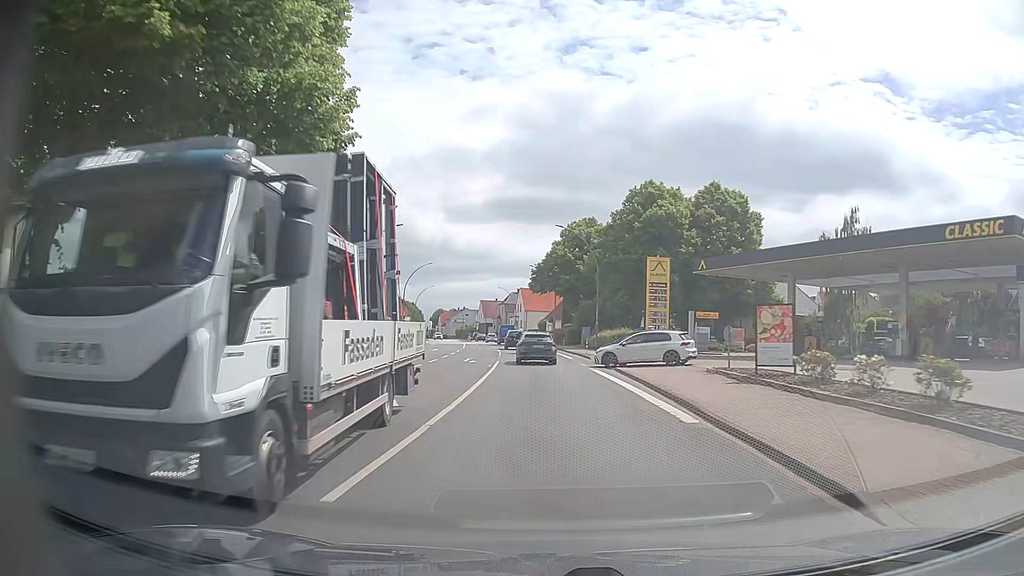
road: primary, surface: asphalt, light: Day
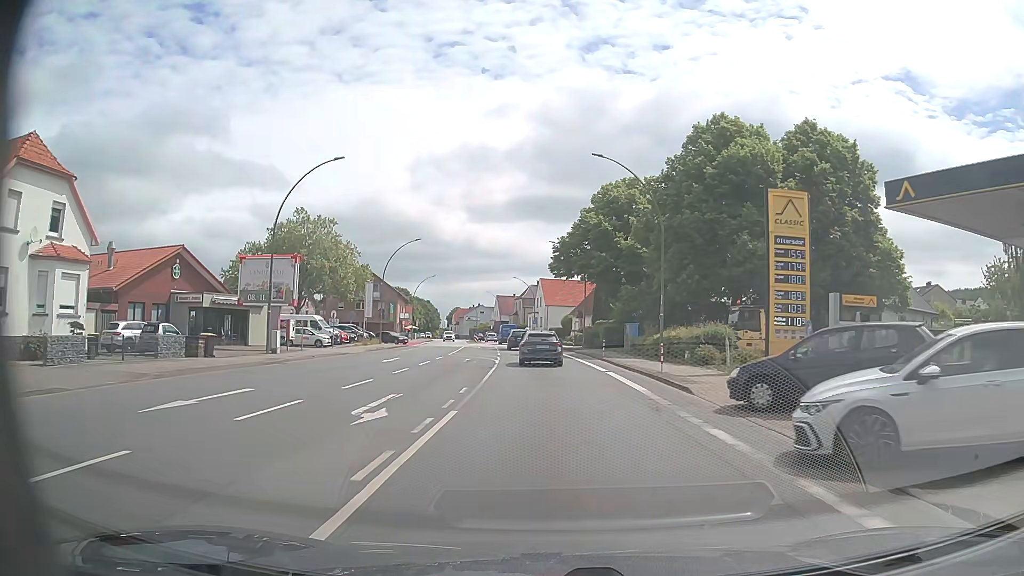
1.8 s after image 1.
(-0.4, +21.7) m; -2°
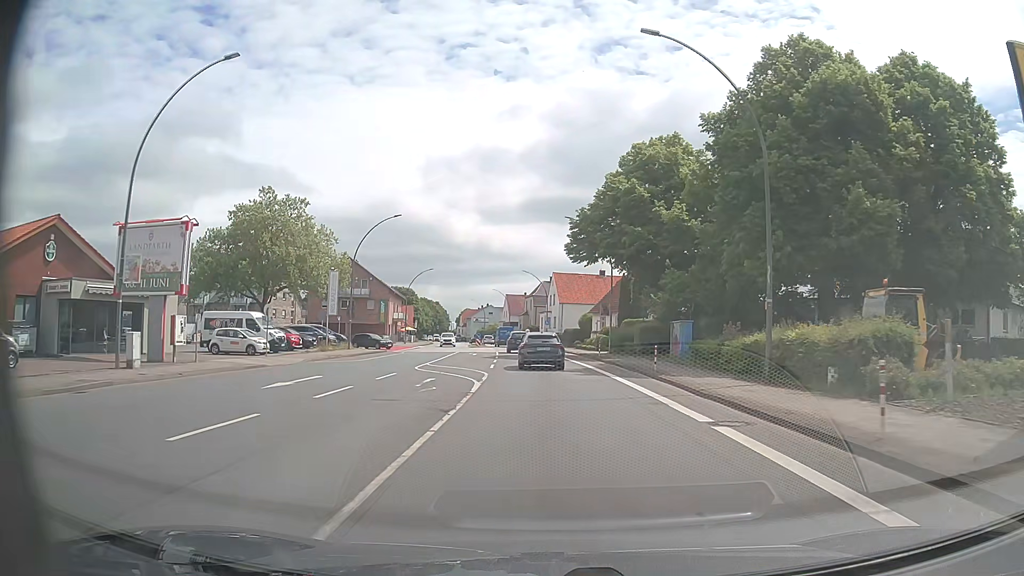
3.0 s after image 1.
(-0.2, +14.2) m; -2°
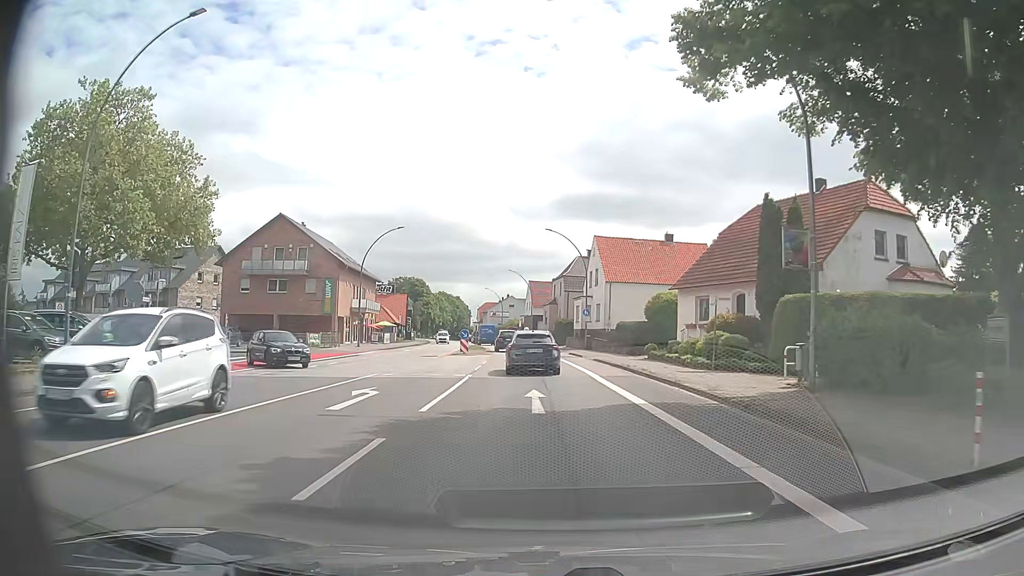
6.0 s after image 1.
(-0.2, +34.2) m; -2°
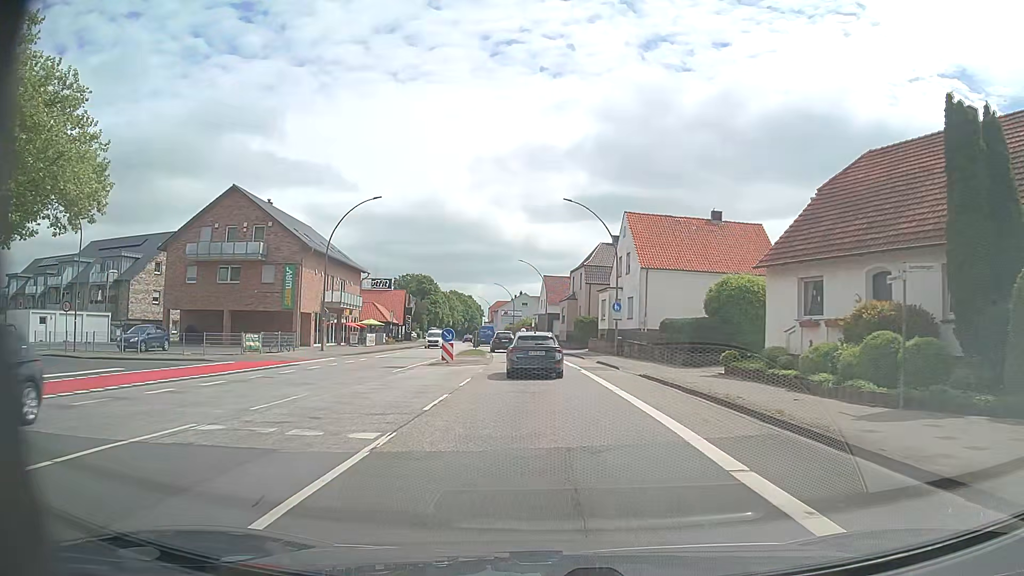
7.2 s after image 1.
(-0.2, +12.9) m; -1°
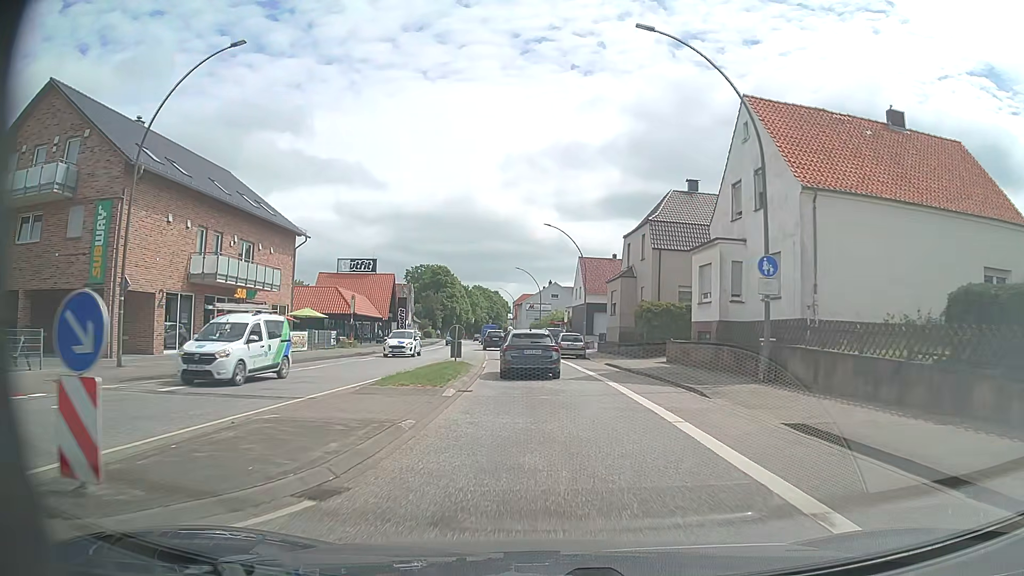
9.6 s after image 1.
(-0.6, +25.1) m; -3°
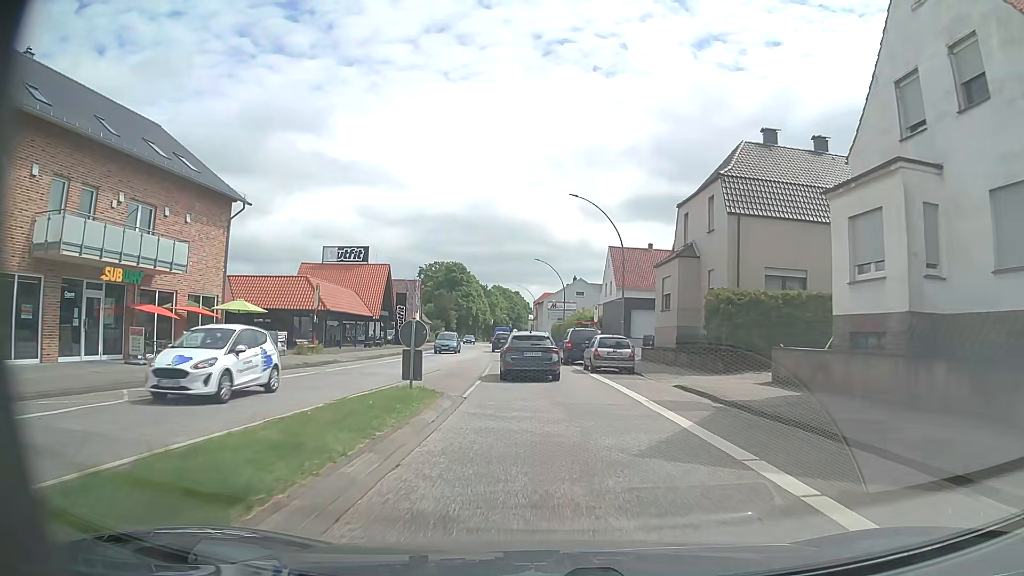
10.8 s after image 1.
(-0.2, +12.3) m; -2°
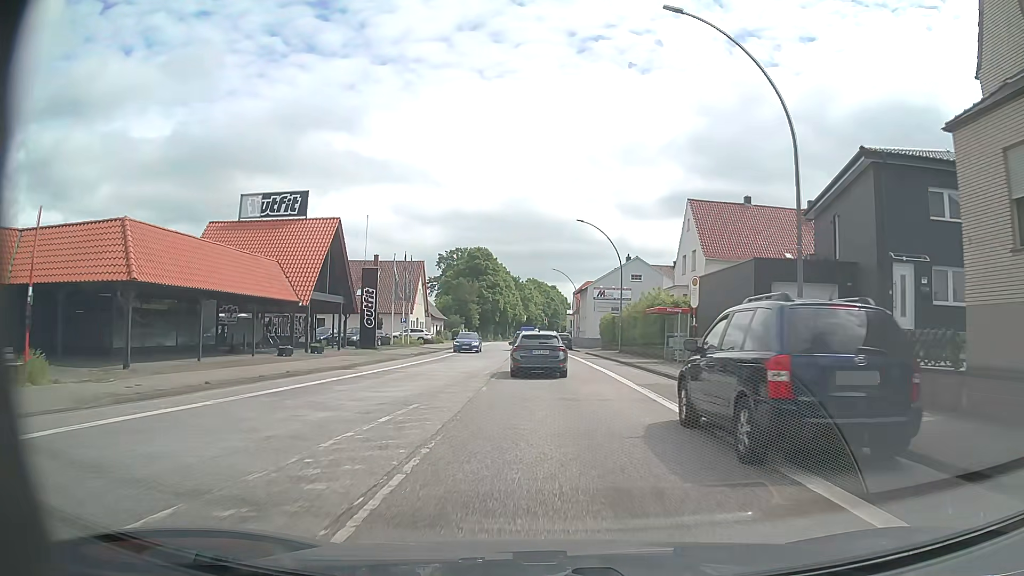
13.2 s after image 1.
(-0.6, +25.0) m; -3°
(0, +10) (0, +20) (0, +30) (-1, +40) (-1, +50) (-1, +60) (-2, +70) (-2, +80) (-2, +90) (-3, +100) m
